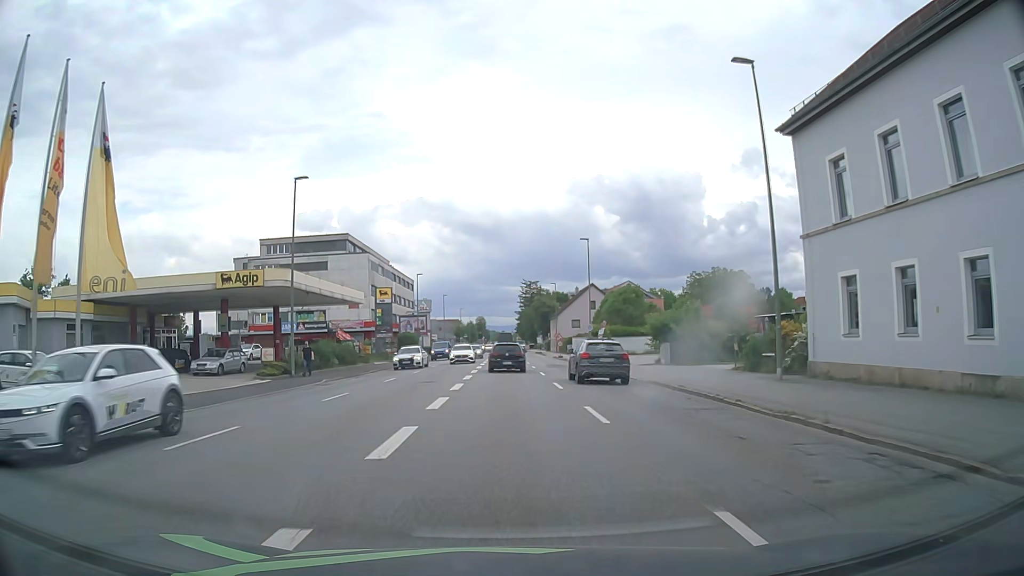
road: tertiary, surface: asphalt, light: Day
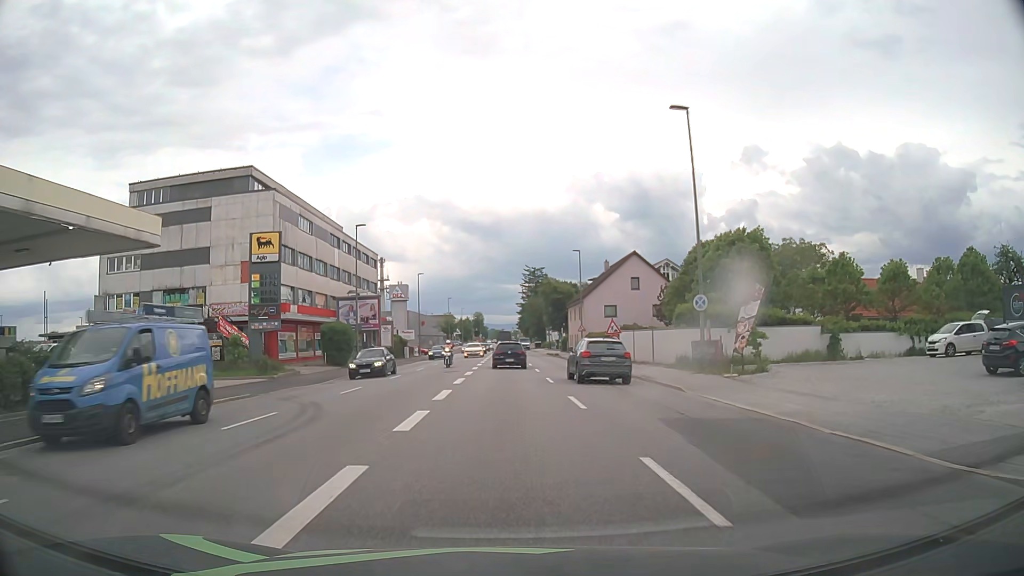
(-0.1, +33.4) m; 0°
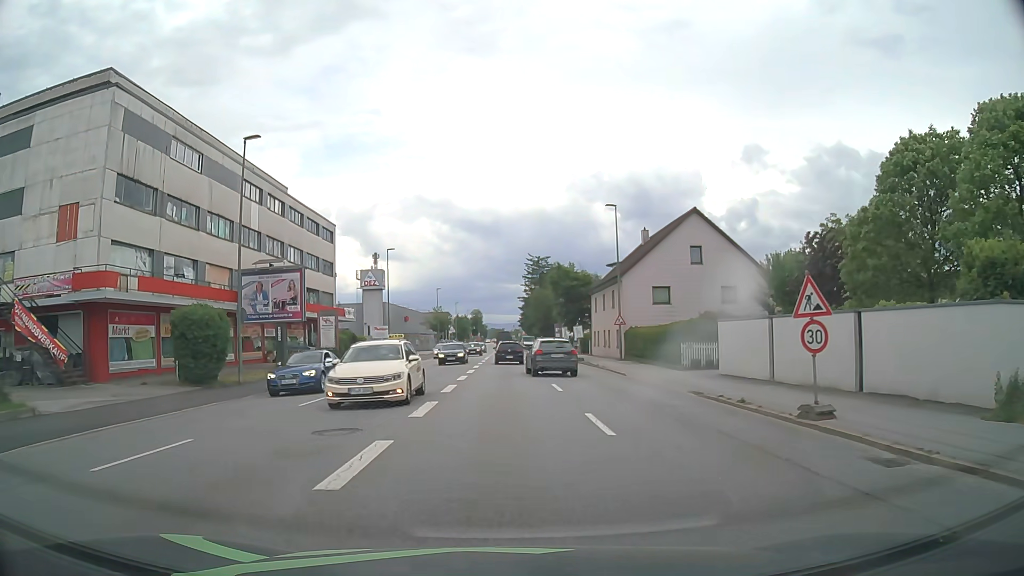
(0.0, +21.9) m; 0°
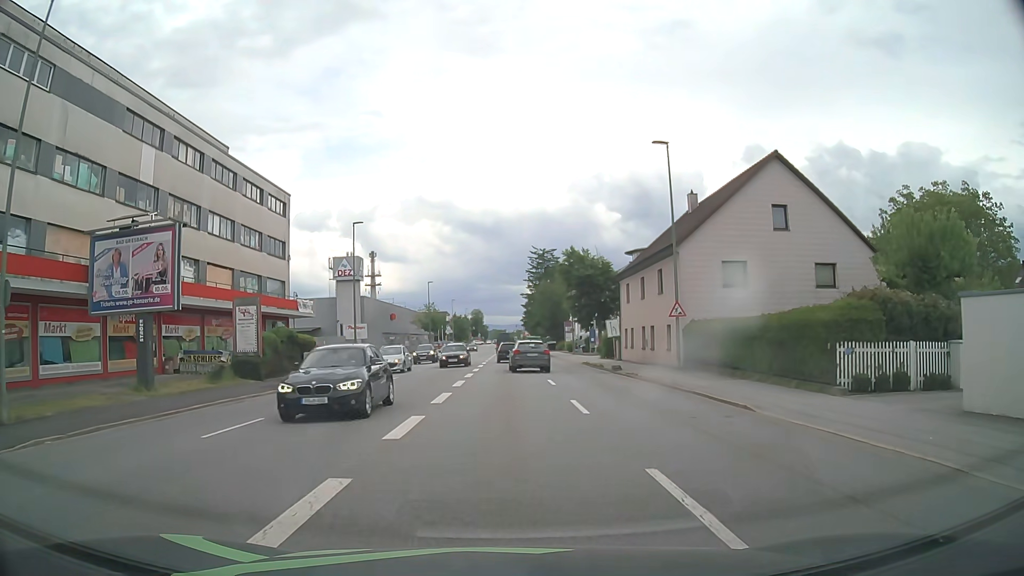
(0.0, +14.6) m; 0°
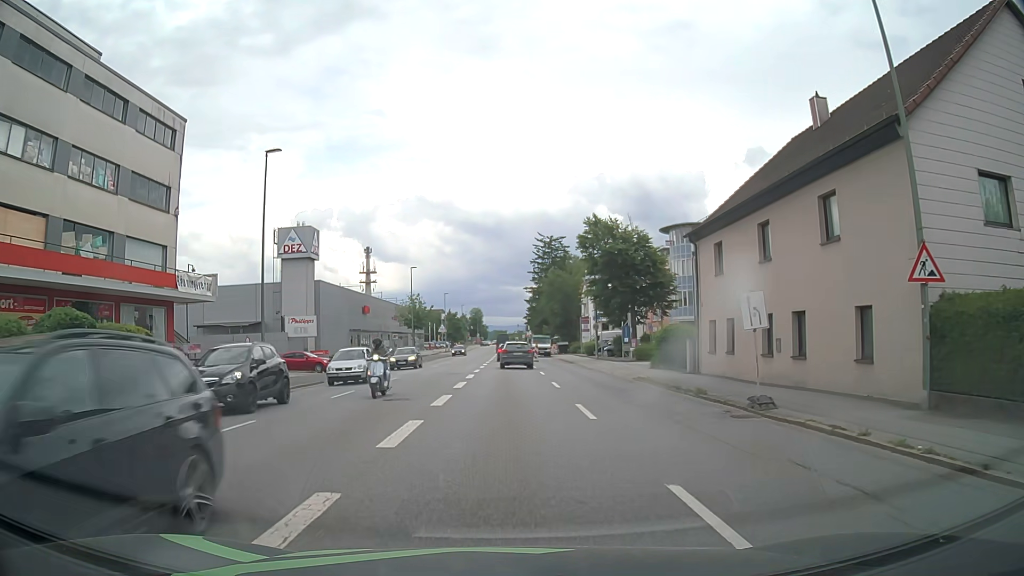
(0.0, +18.7) m; 0°
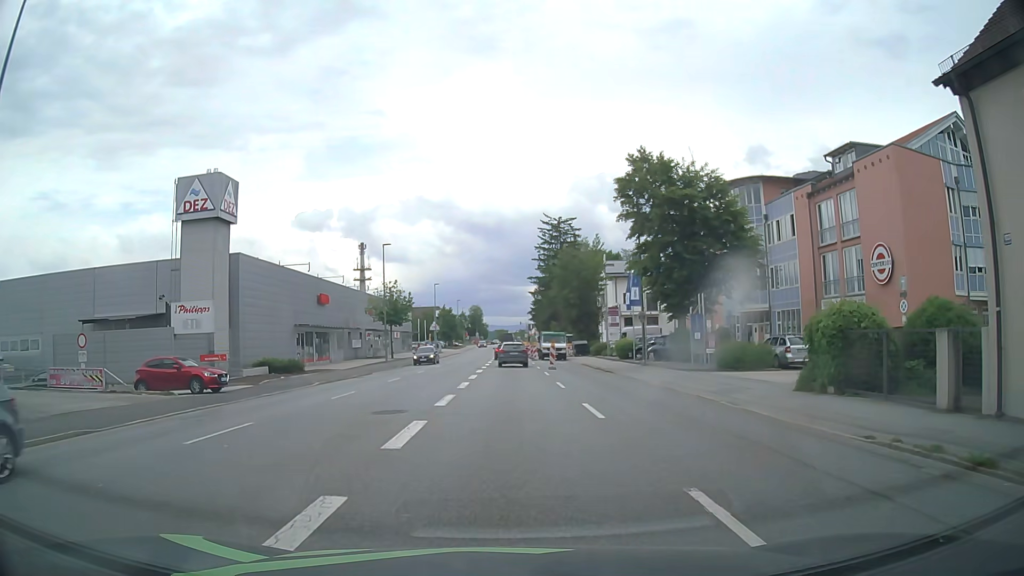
(+0.1, +18.3) m; +1°
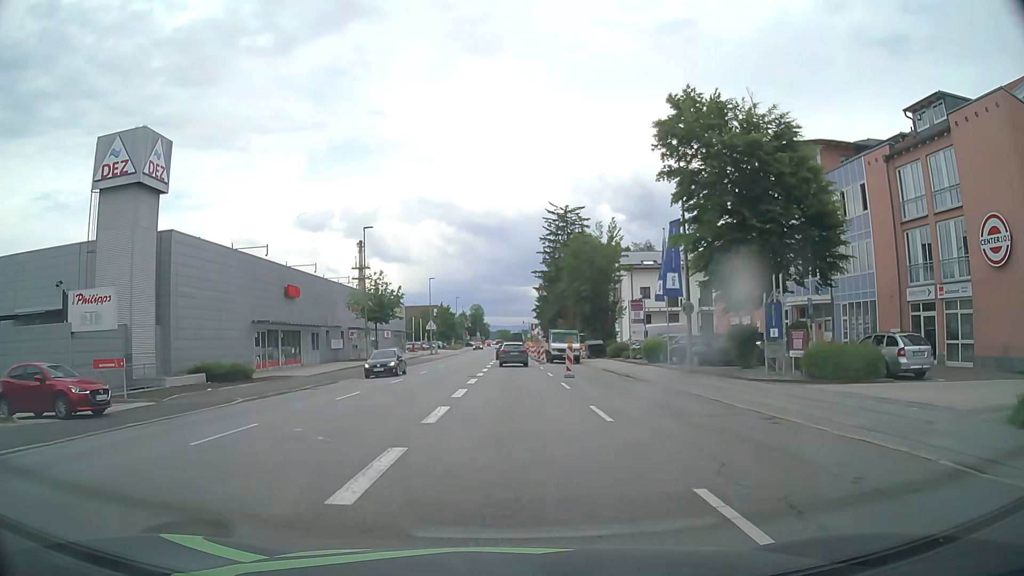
(-0.1, +9.0) m; 0°
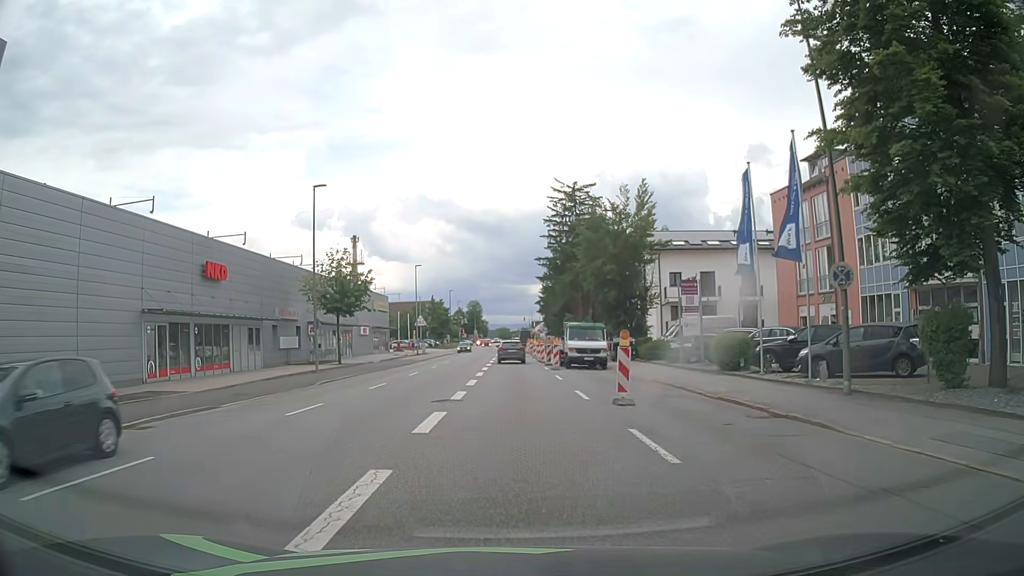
(0.0, +13.5) m; 0°
(0, +10) (0, +20) (0, +30) (0, +40) (0, +50) (0, +60) (0, +70) (0, +80) (0, +90) (0, +100) m
